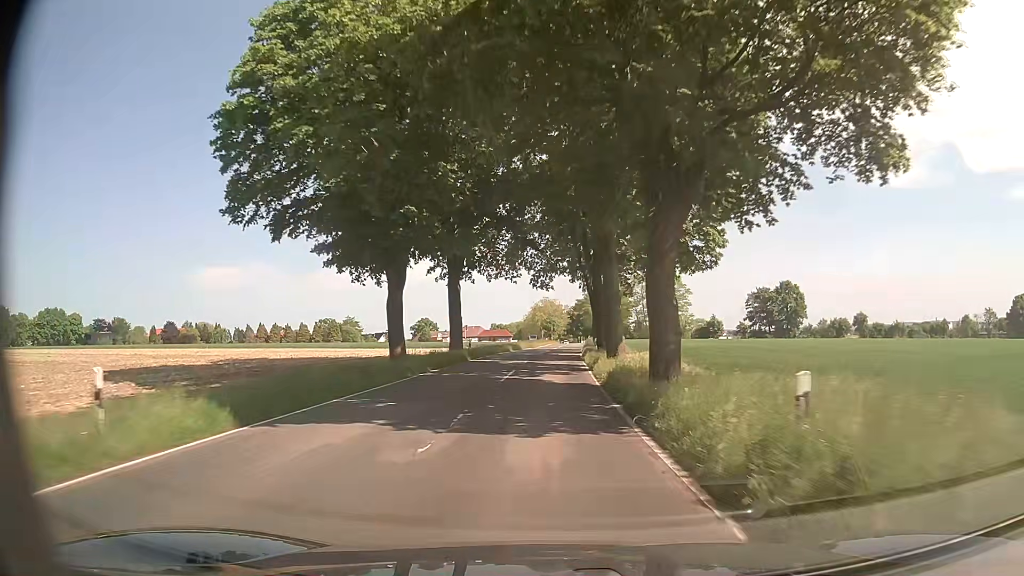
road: secondary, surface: asphalt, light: Day
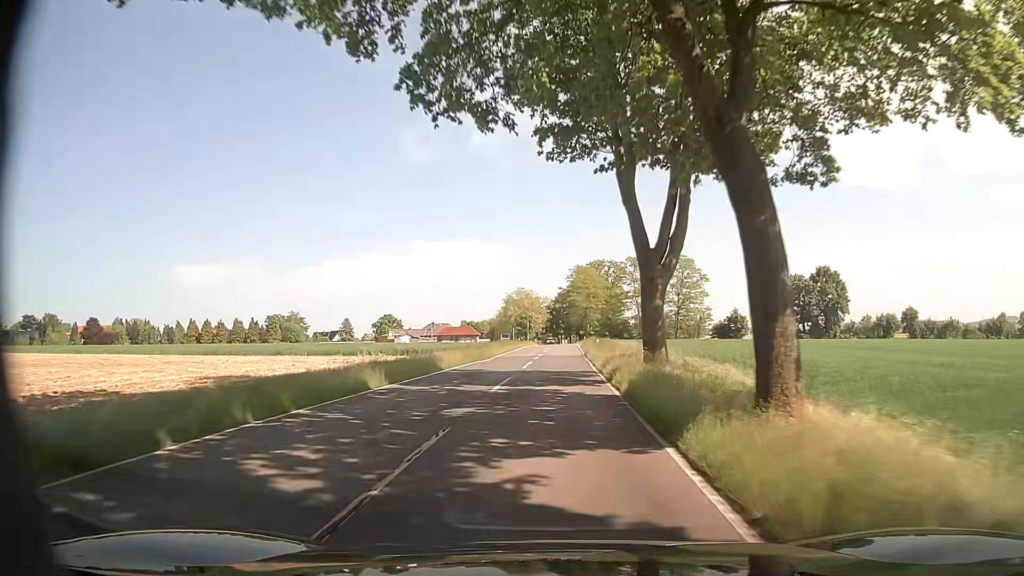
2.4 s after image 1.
(+0.3, +40.6) m; +1°
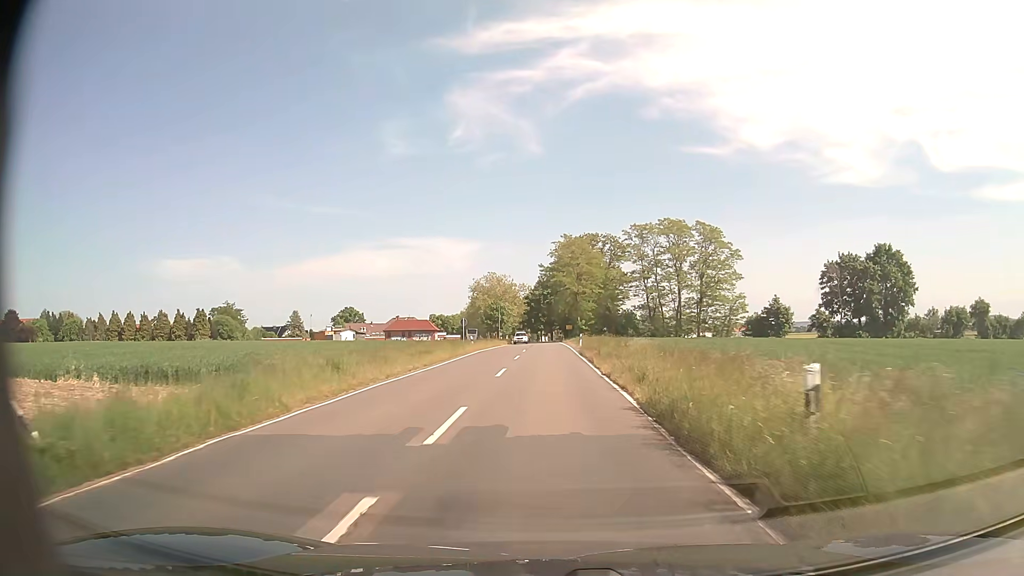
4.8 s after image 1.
(+0.7, +36.6) m; +2°
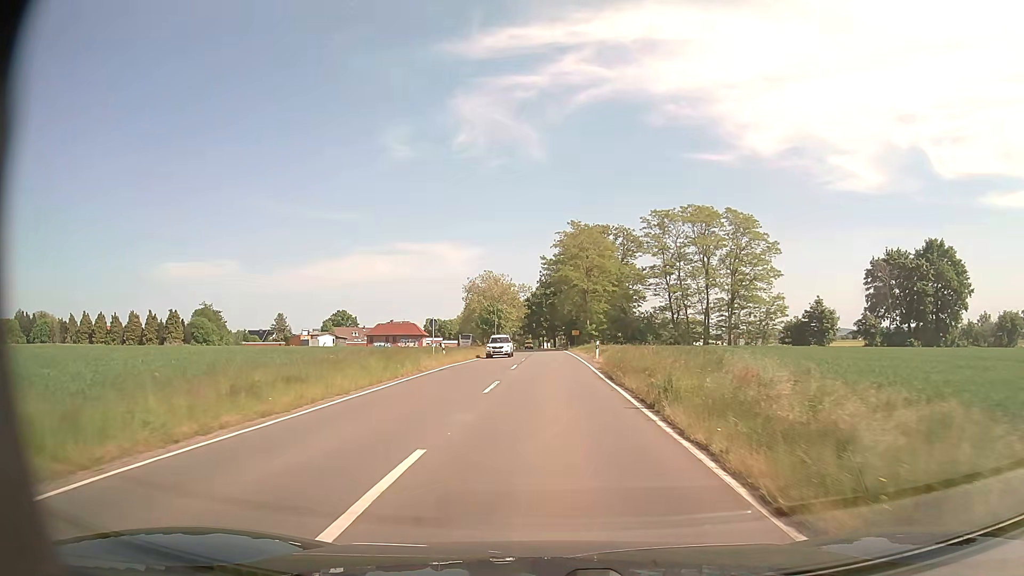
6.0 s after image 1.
(0.0, +16.2) m; 0°
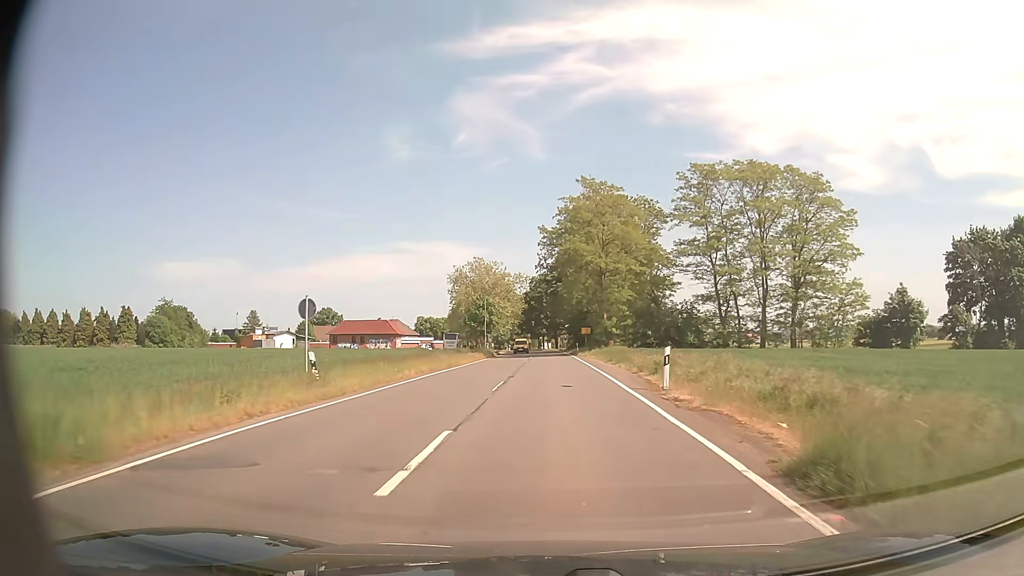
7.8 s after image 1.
(-0.2, +22.4) m; 0°
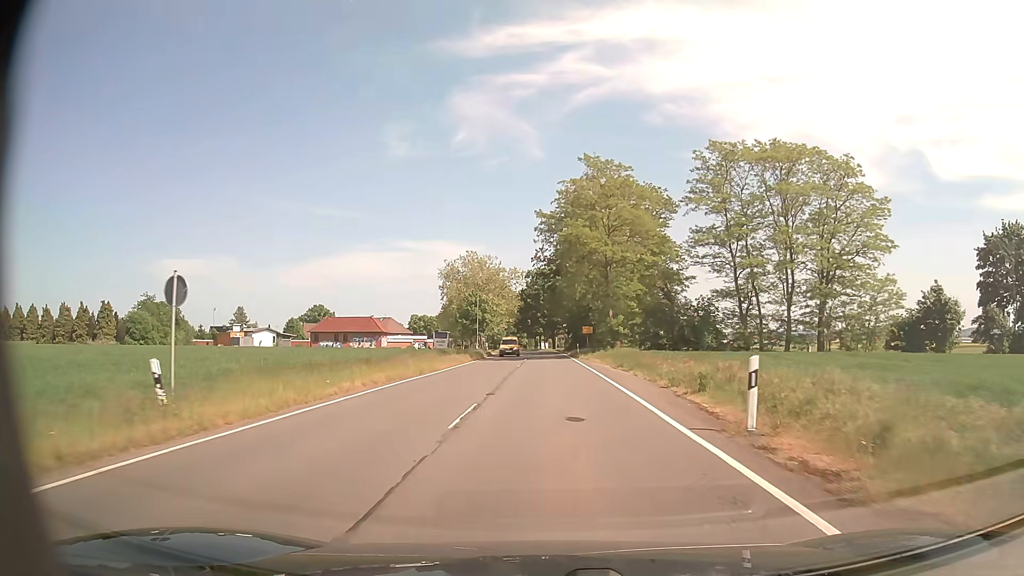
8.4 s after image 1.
(0.0, +7.4) m; 0°
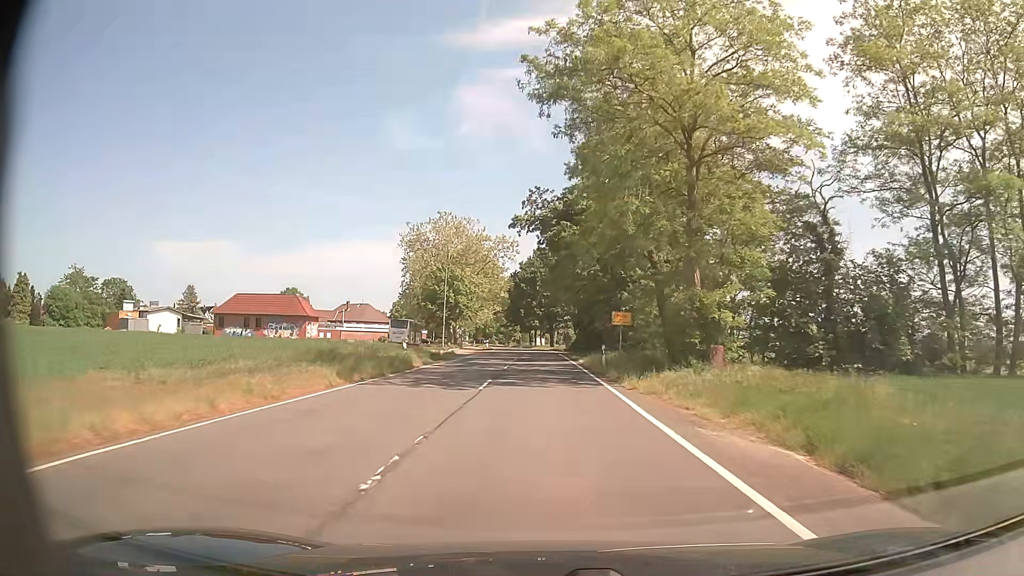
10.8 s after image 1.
(+0.2, +29.4) m; 0°
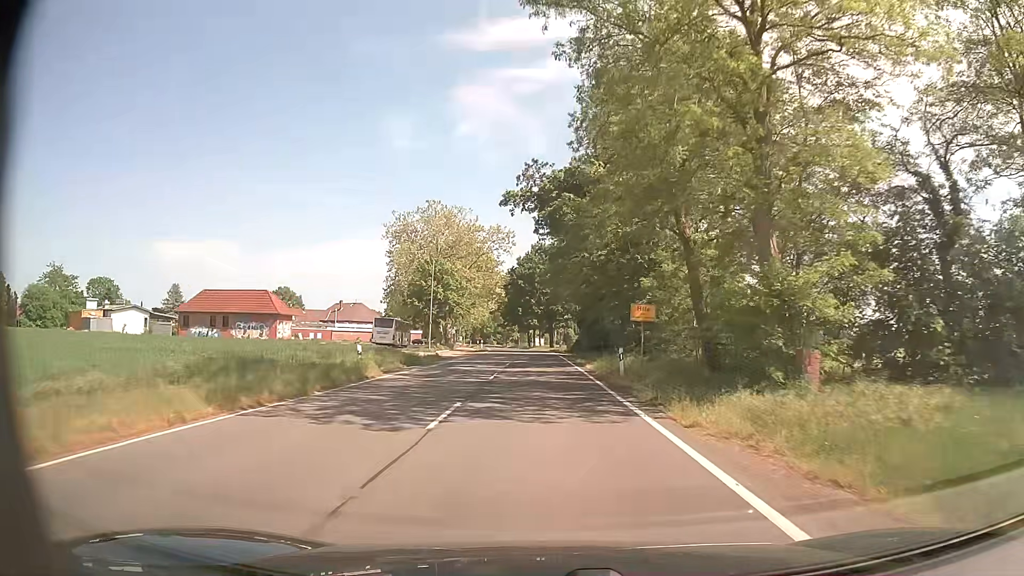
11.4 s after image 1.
(0.0, +7.4) m; 0°
(0, +10) (0, +20) (0, +30) (0, +40) (0, +50) (0, +60) (-1, +70) (-2, +80) (-3, +90) (-4, +100) m
